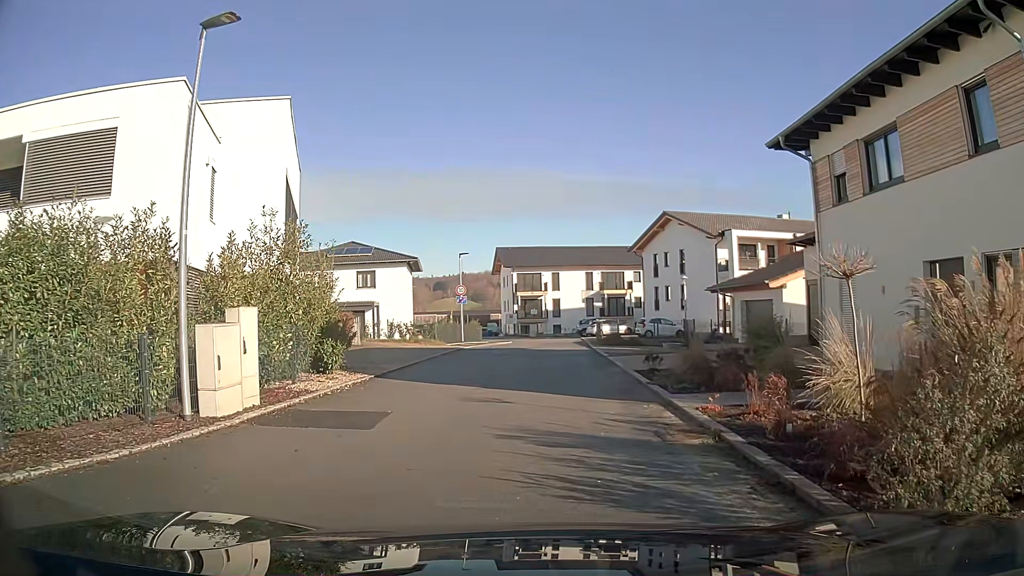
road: residential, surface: asphalt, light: Day
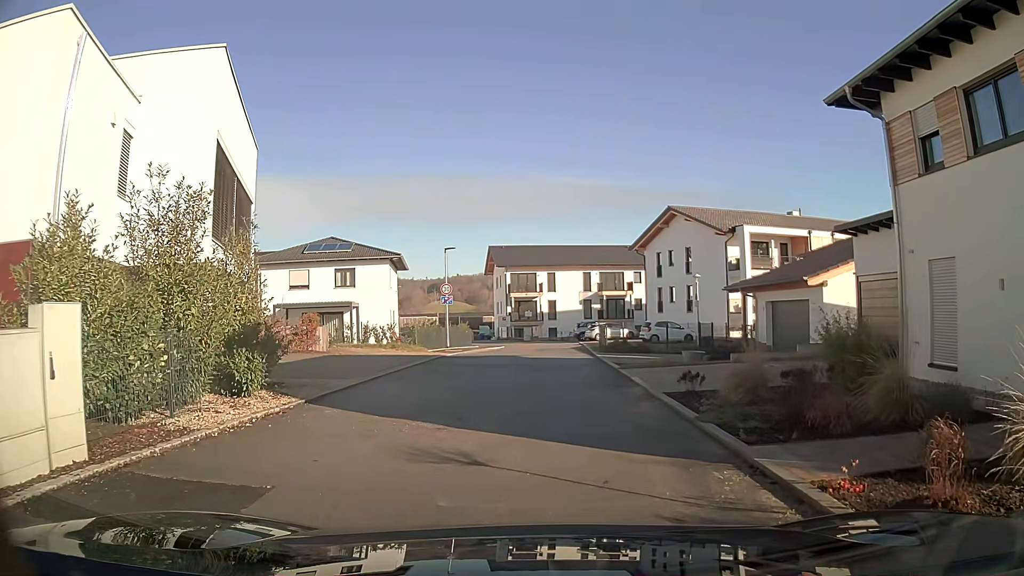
(0.0, +4.4) m; 0°
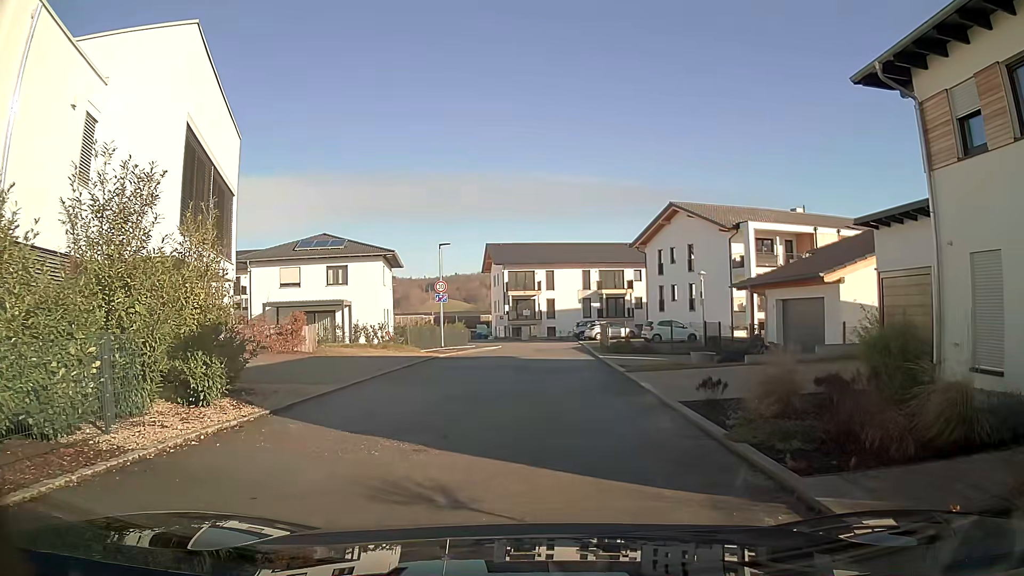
(0.0, +1.5) m; 0°
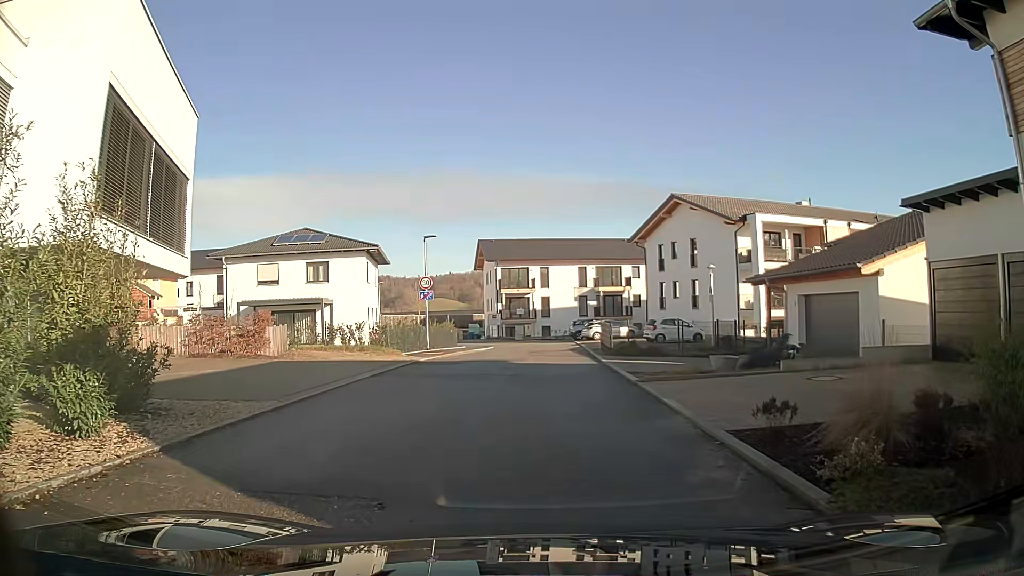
(0.0, +3.0) m; 0°
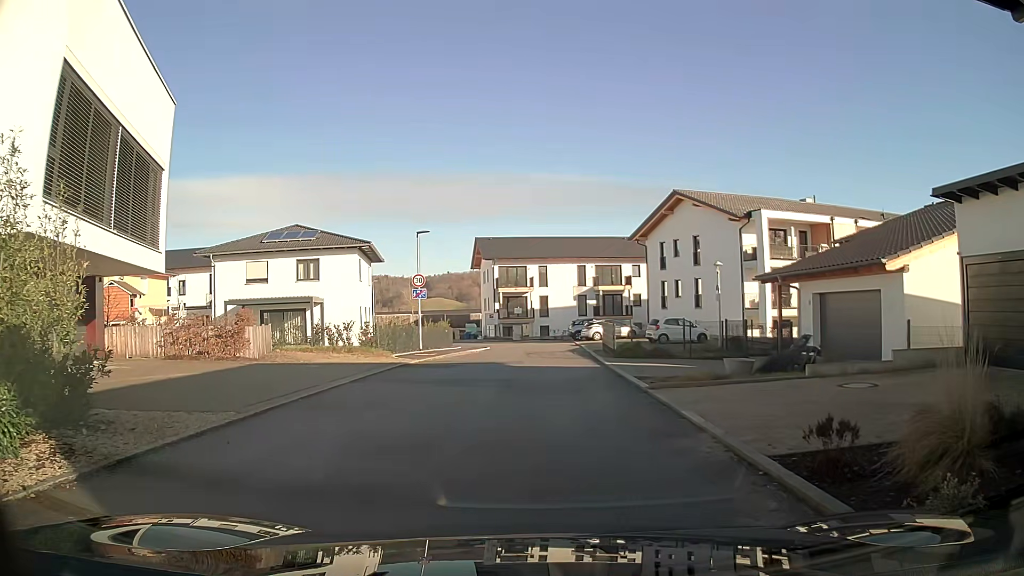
(0.0, +1.5) m; 0°
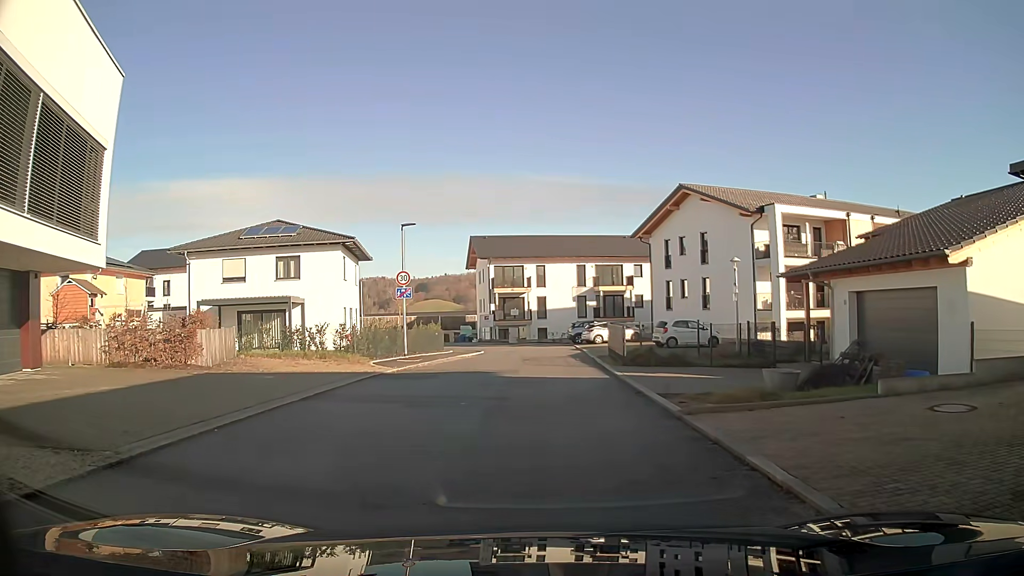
(0.0, +3.0) m; 0°
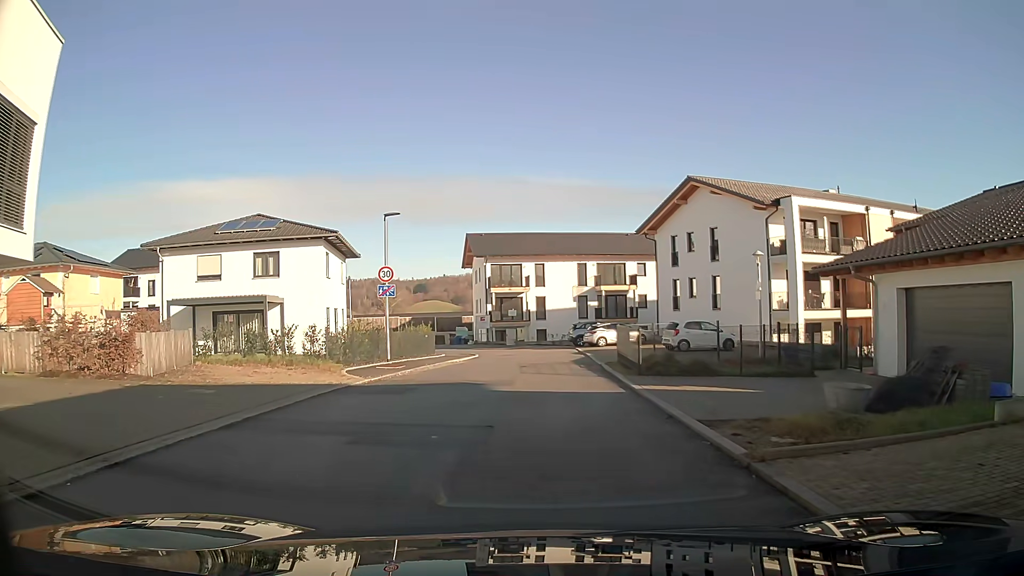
(0.0, +3.0) m; +1°
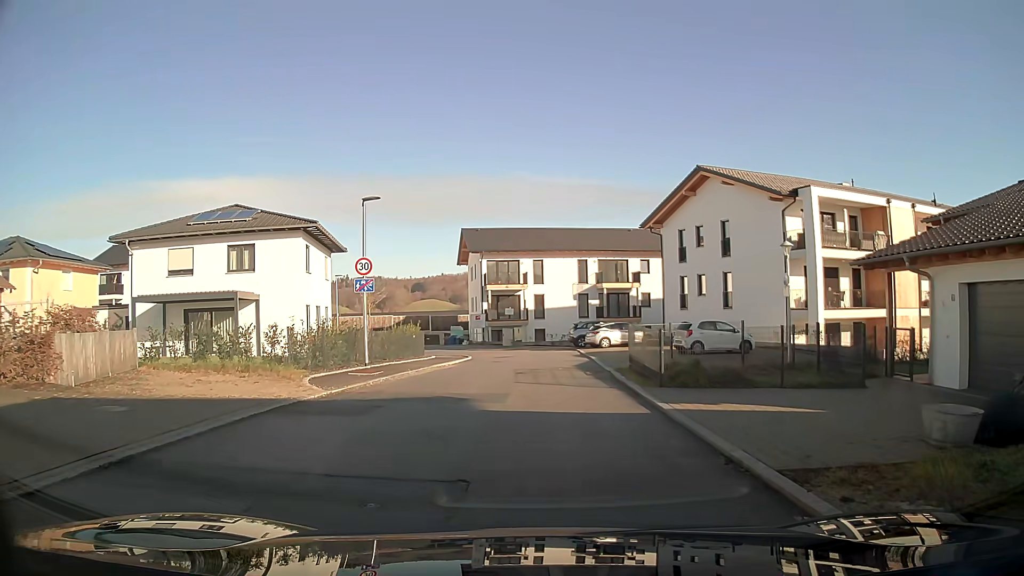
(0.0, +3.0) m; 0°
